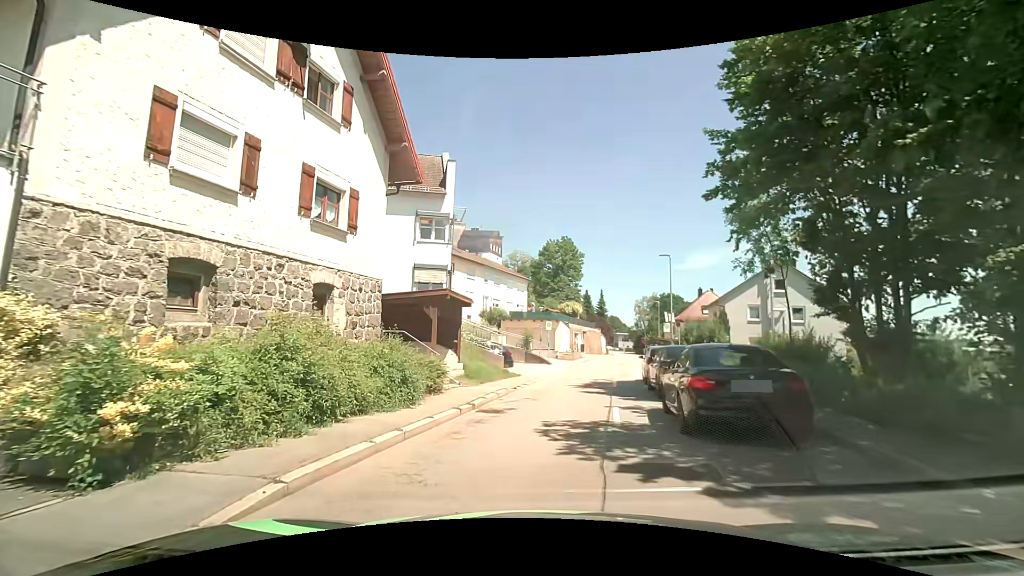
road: tertiary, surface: asphalt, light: Day
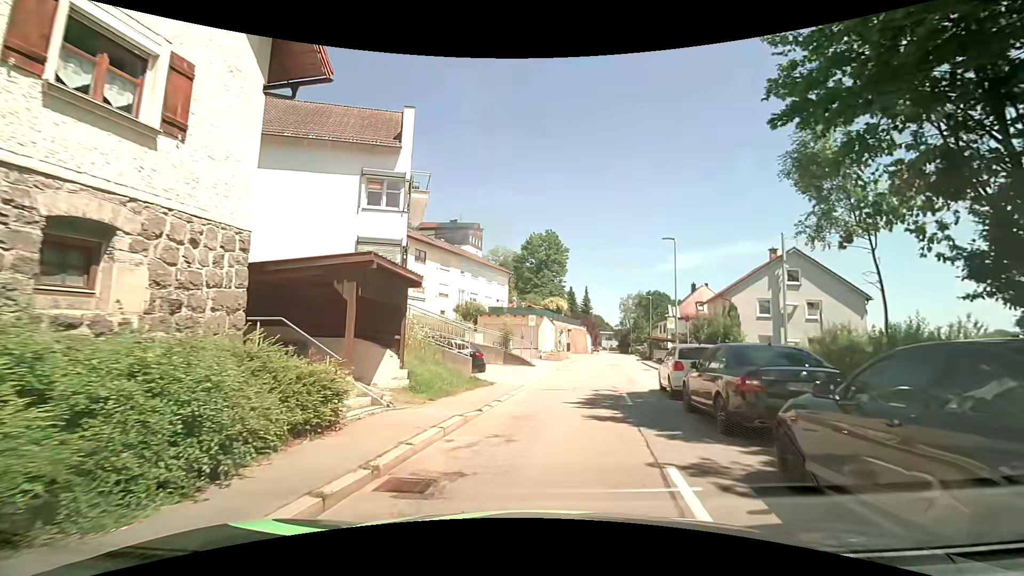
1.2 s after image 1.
(+0.1, +5.9) m; +2°
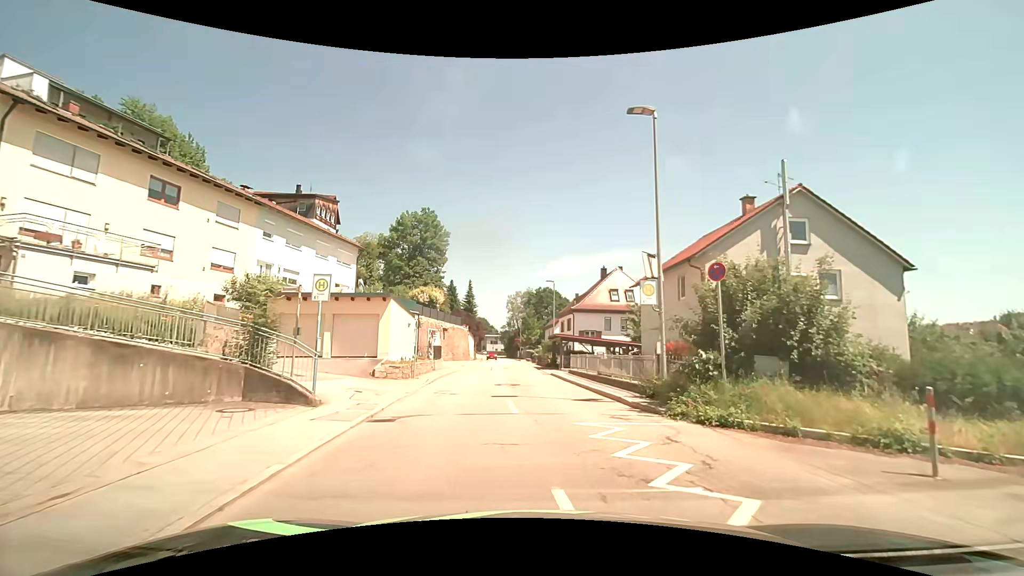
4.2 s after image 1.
(+1.8, +18.7) m; +14°
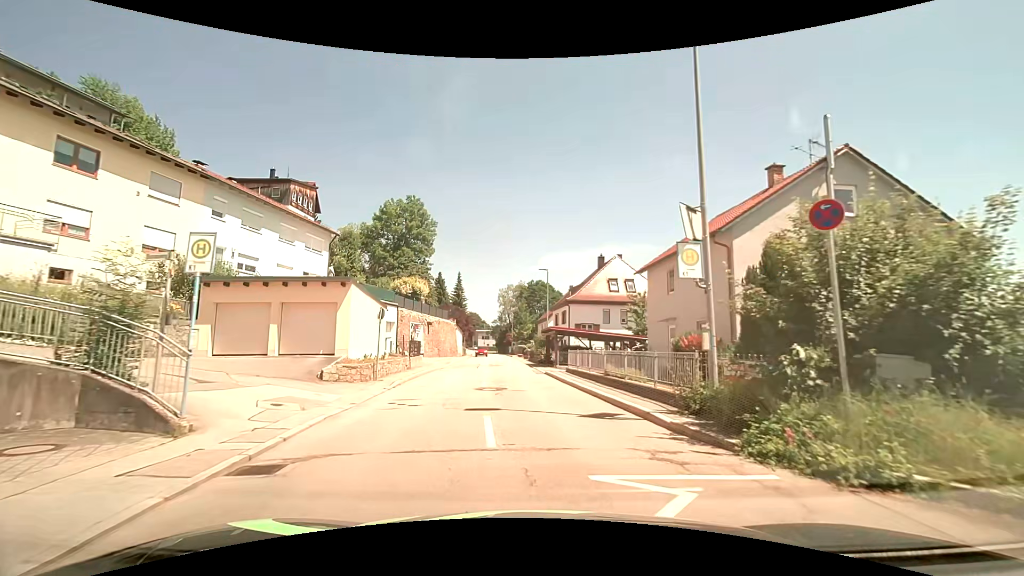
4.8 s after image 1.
(0.0, +4.3) m; -1°
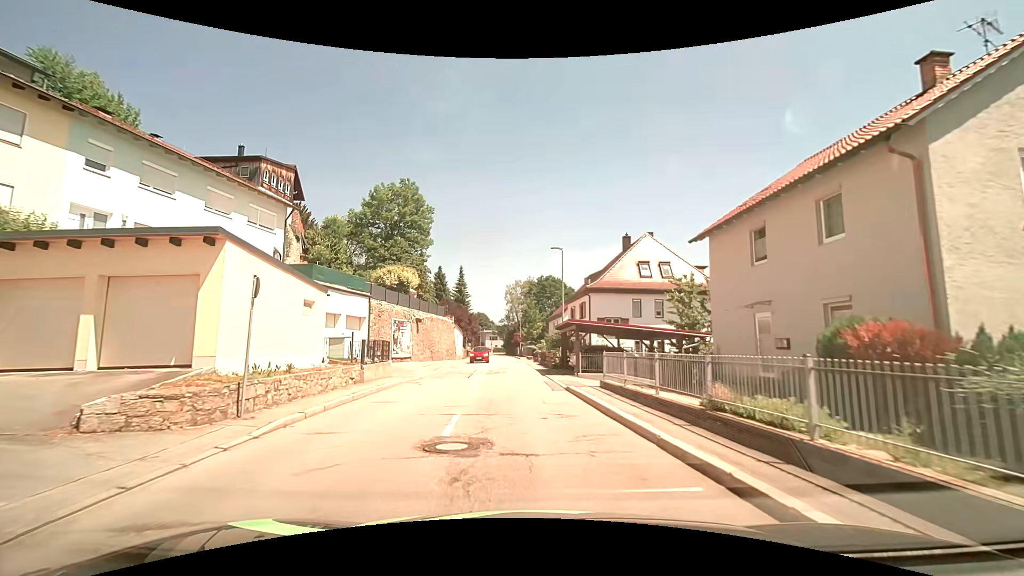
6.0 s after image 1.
(+0.1, +9.1) m; 0°
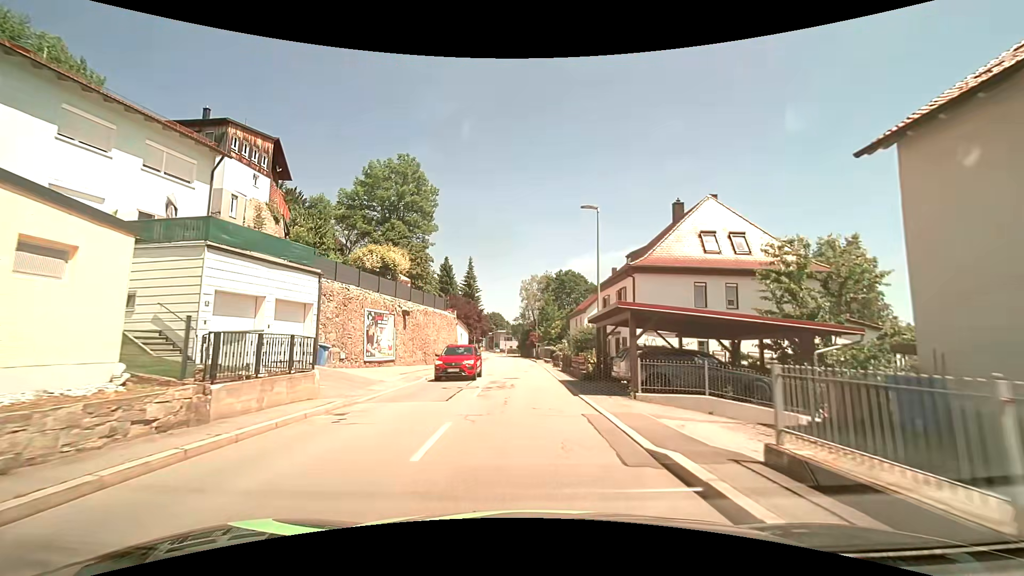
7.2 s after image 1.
(-0.2, +9.7) m; -4°
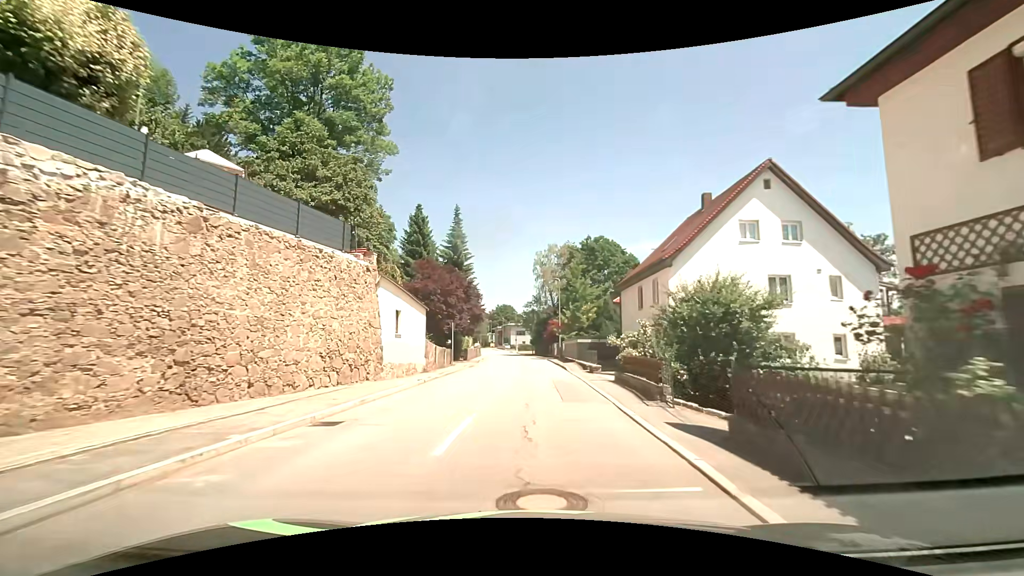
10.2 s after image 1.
(+0.5, +26.9) m; 0°
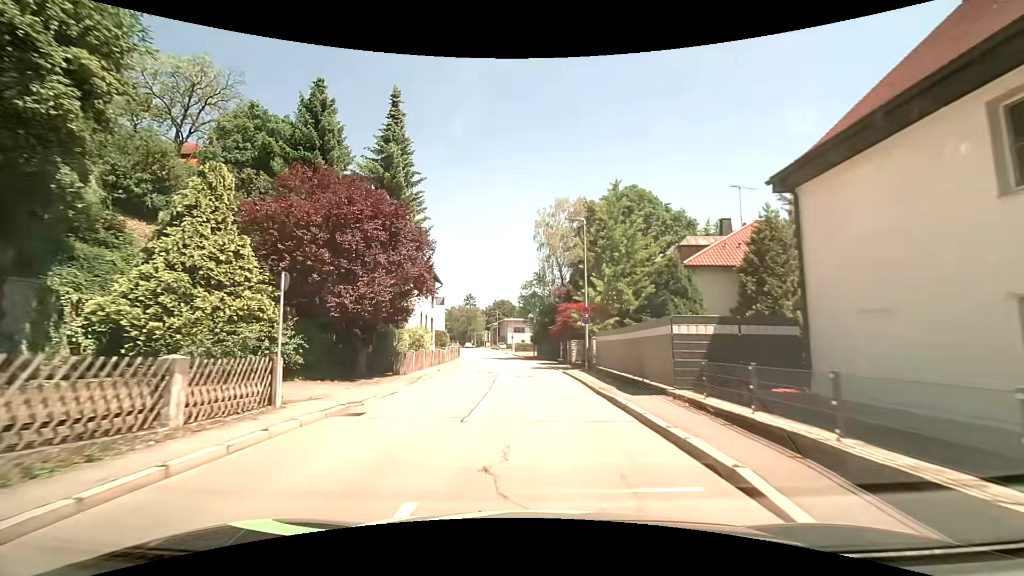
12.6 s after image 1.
(+0.4, +23.5) m; +2°
(0, +10) (-1, +20) (-1, +30) (-2, +40) (-3, +50) (-4, +60) (-6, +70) (-8, +79) (-10, +89) (-12, +99) m
